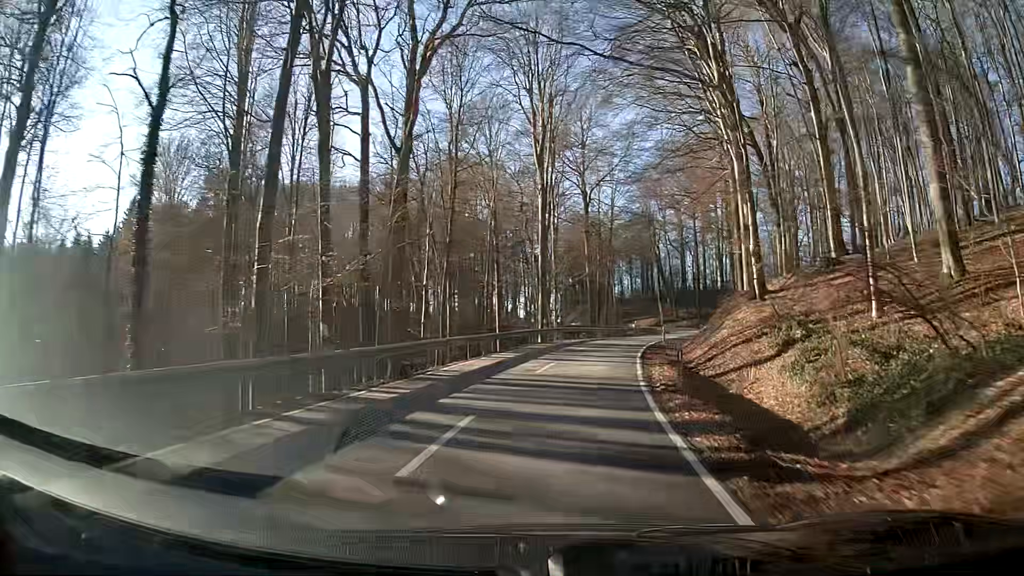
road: secondary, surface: asphalt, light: Day
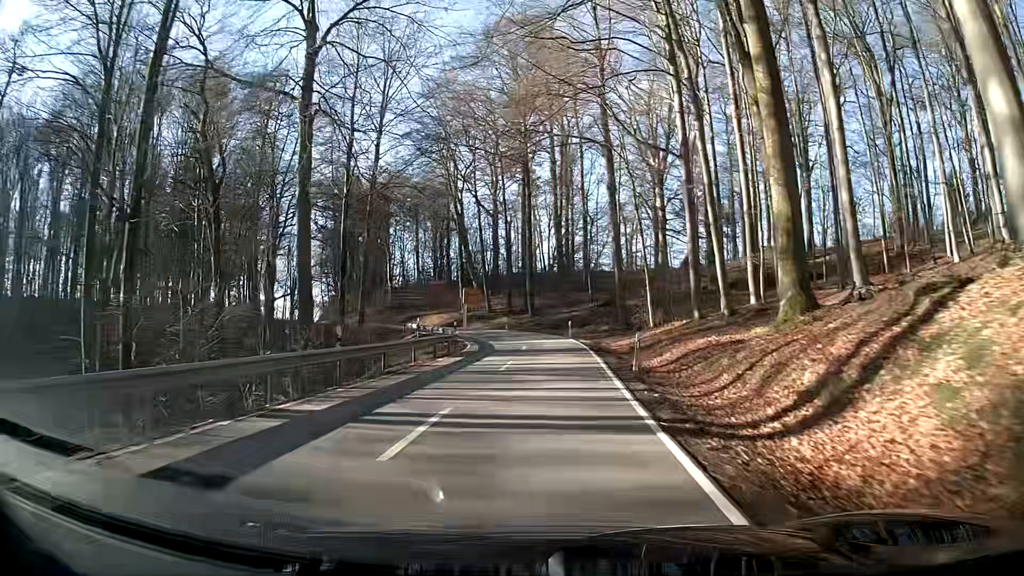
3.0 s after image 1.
(+9.2, +46.1) m; +18°
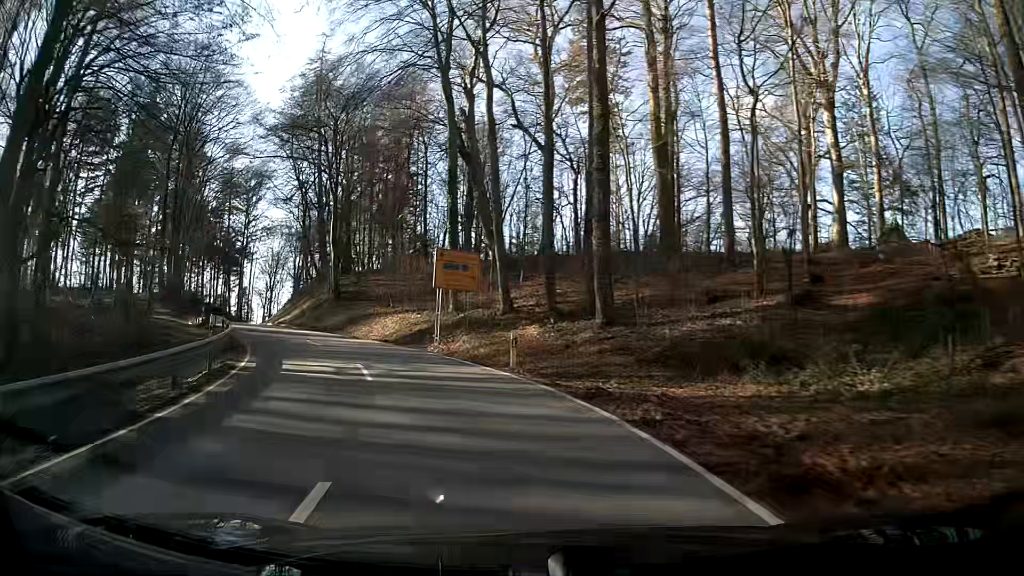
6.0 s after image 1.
(-0.1, +40.6) m; -9°
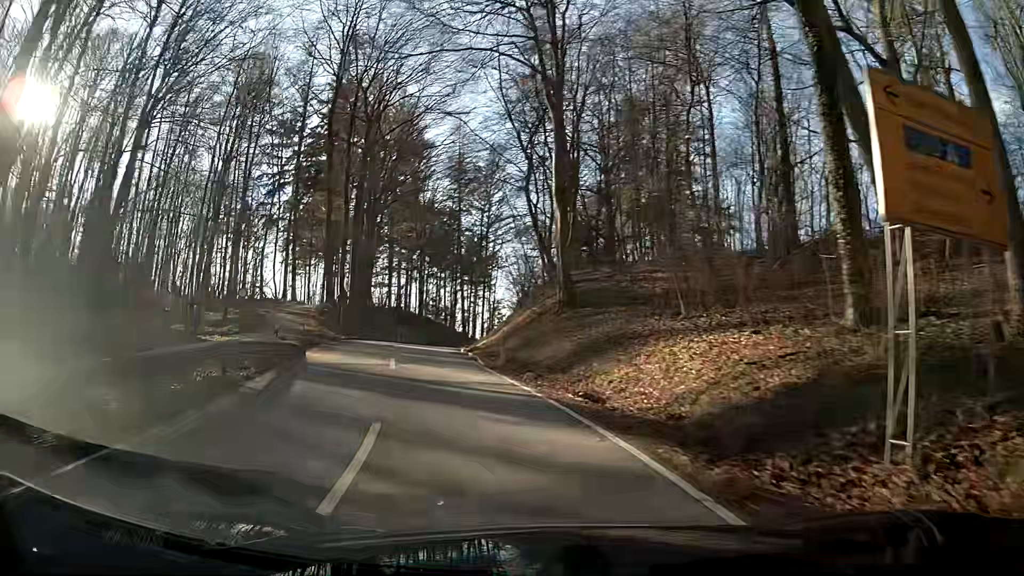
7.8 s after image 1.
(-4.1, +20.7) m; -22°
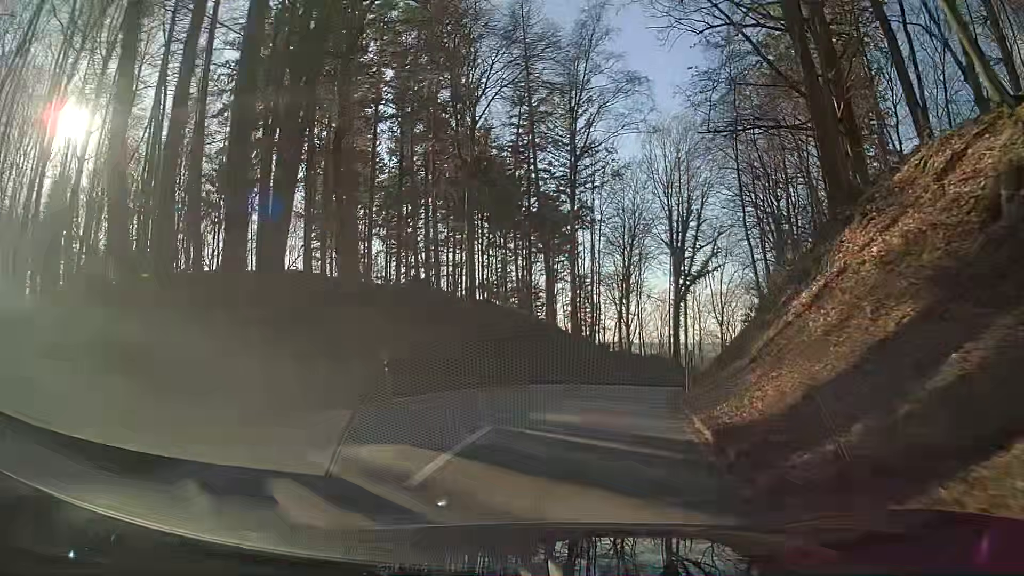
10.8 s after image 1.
(-4.0, +35.1) m; -3°
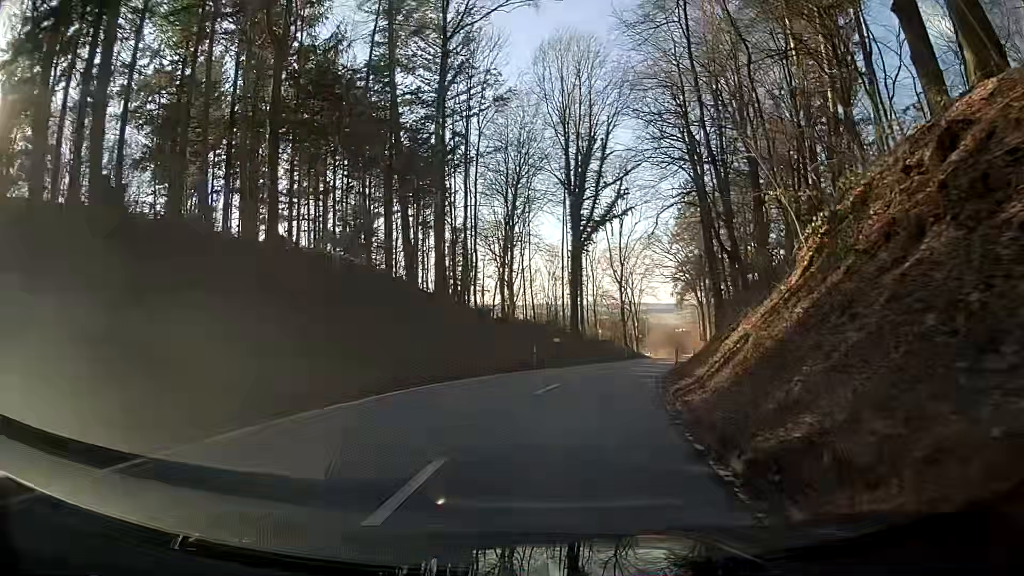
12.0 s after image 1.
(+1.5, +14.5) m; +12°
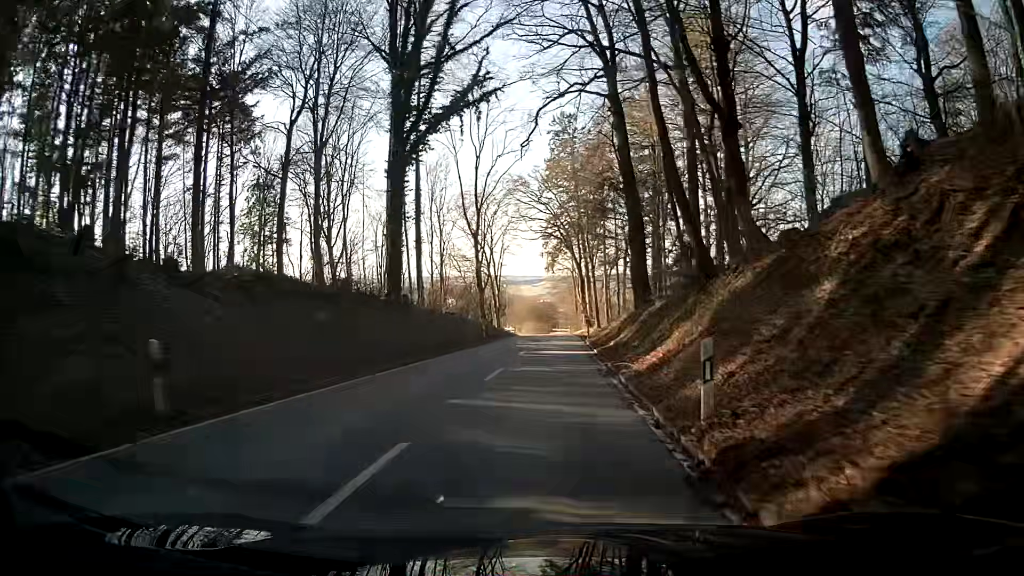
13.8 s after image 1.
(+2.6, +23.3) m; +10°
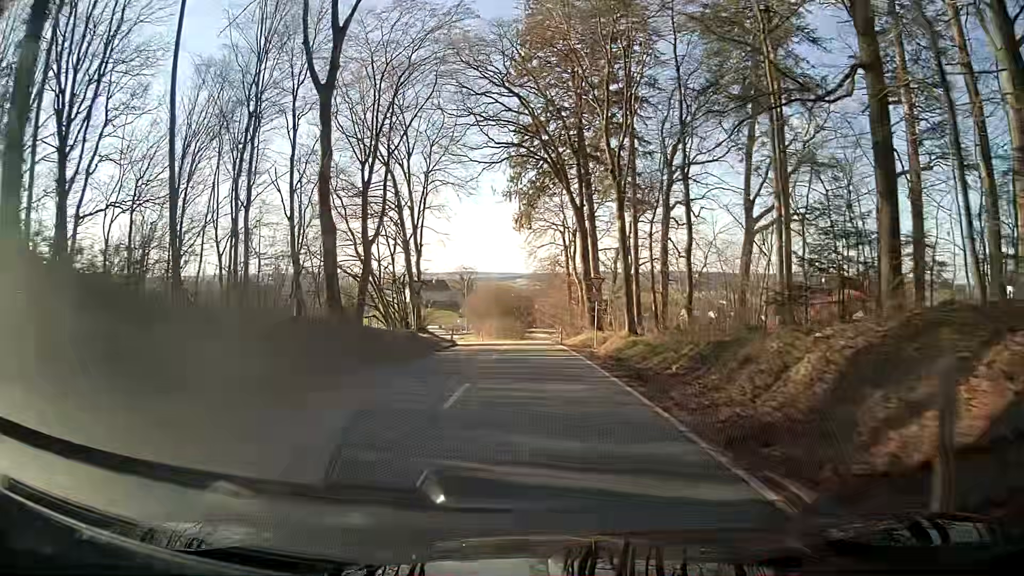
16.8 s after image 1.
(+0.9, +41.7) m; +2°
(0, +10) (0, +20) (0, +30) (-1, +40) (-3, +50) (-6, +59) (-9, +69) (-12, +78) (-13, +88) (-10, +98) m
